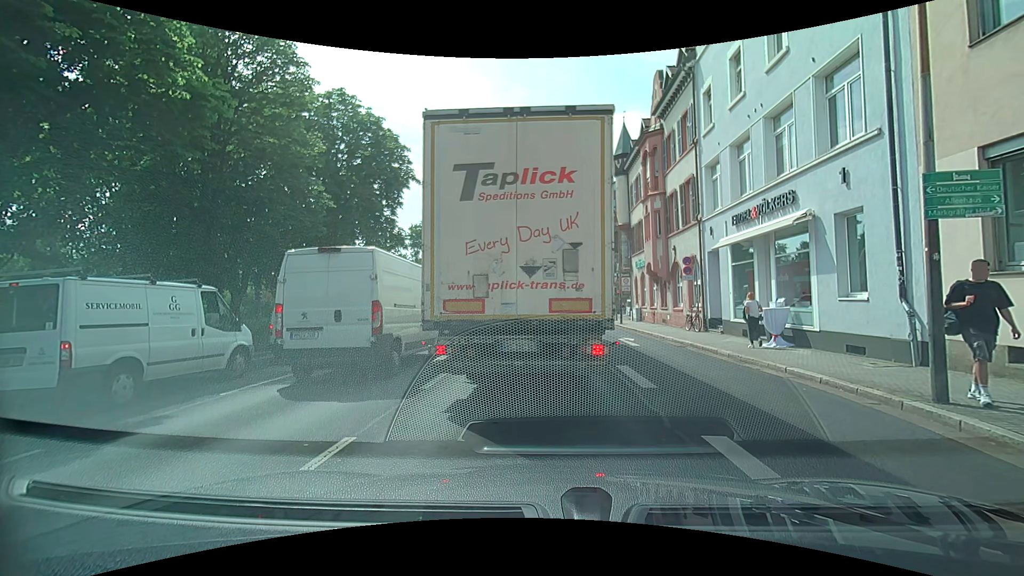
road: primary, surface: asphalt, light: Day
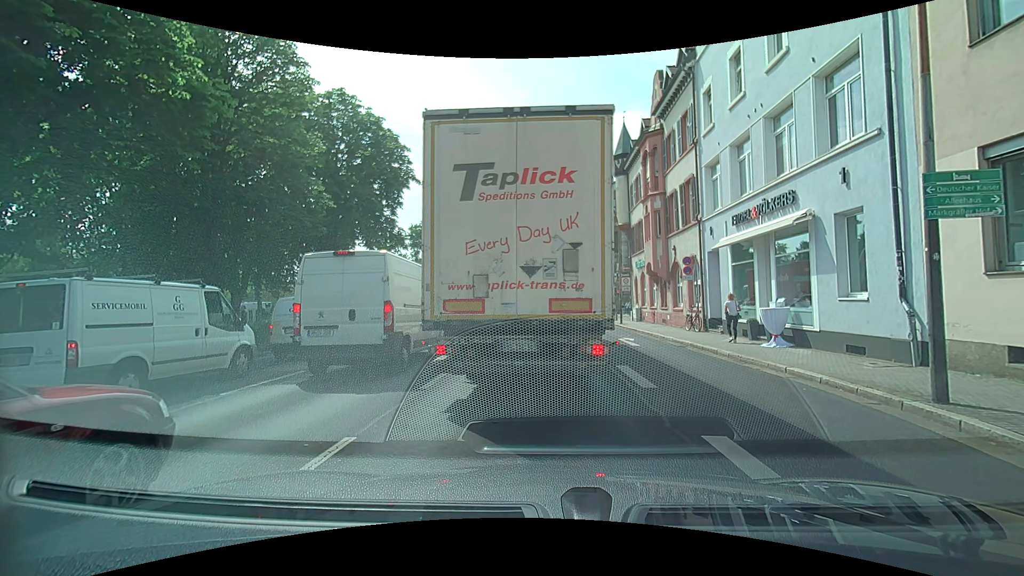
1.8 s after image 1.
(0.0, 0.0) m; 0°
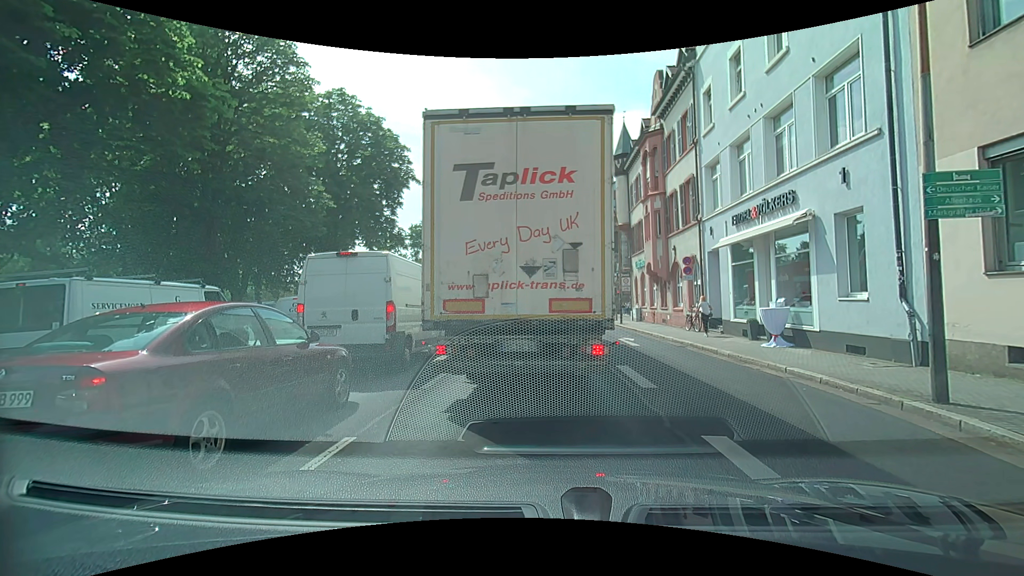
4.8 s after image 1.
(0.0, 0.0) m; 0°
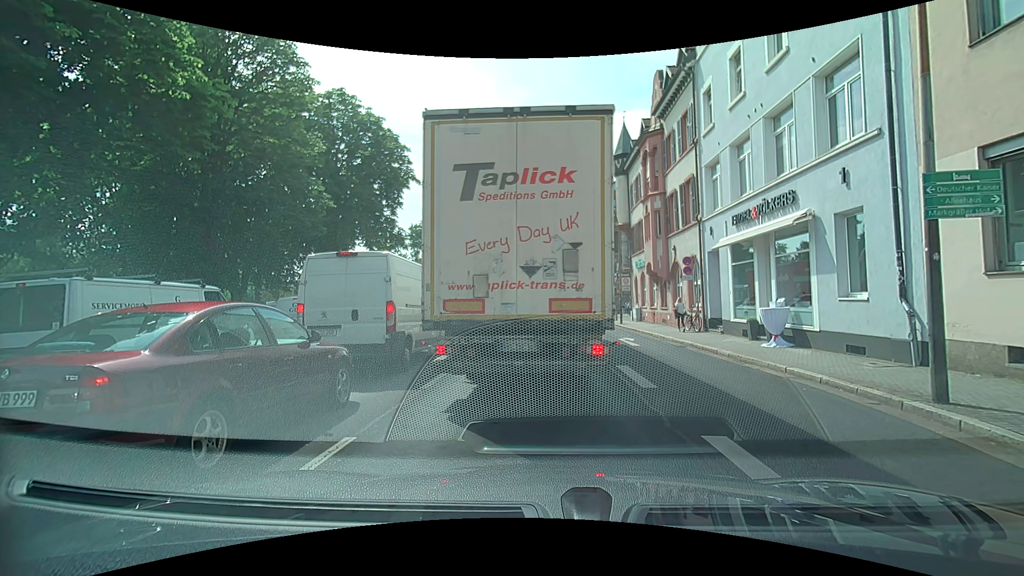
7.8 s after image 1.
(0.0, 0.0) m; 0°
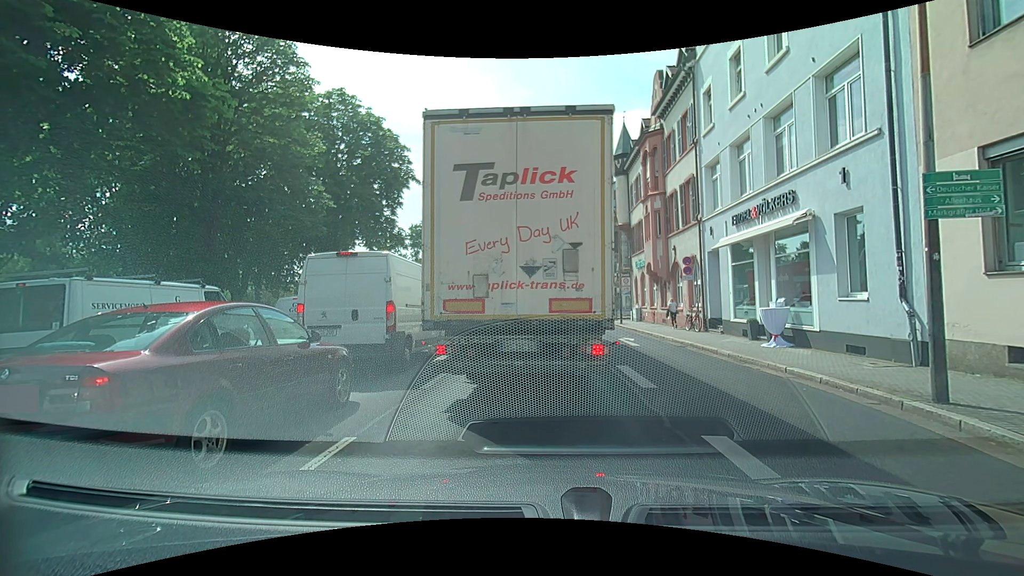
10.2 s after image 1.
(0.0, 0.0) m; 0°
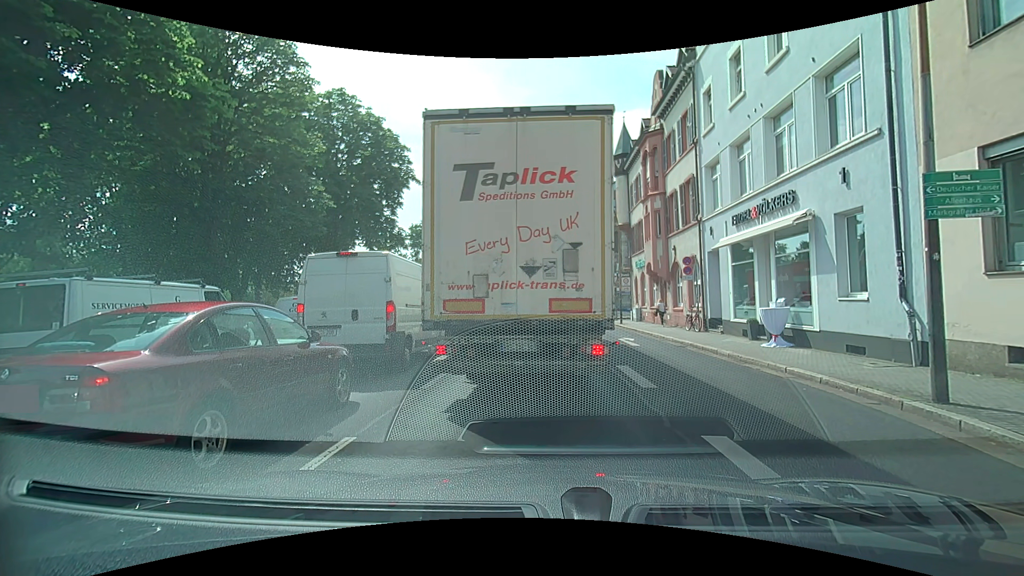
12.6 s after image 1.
(0.0, 0.0) m; 0°
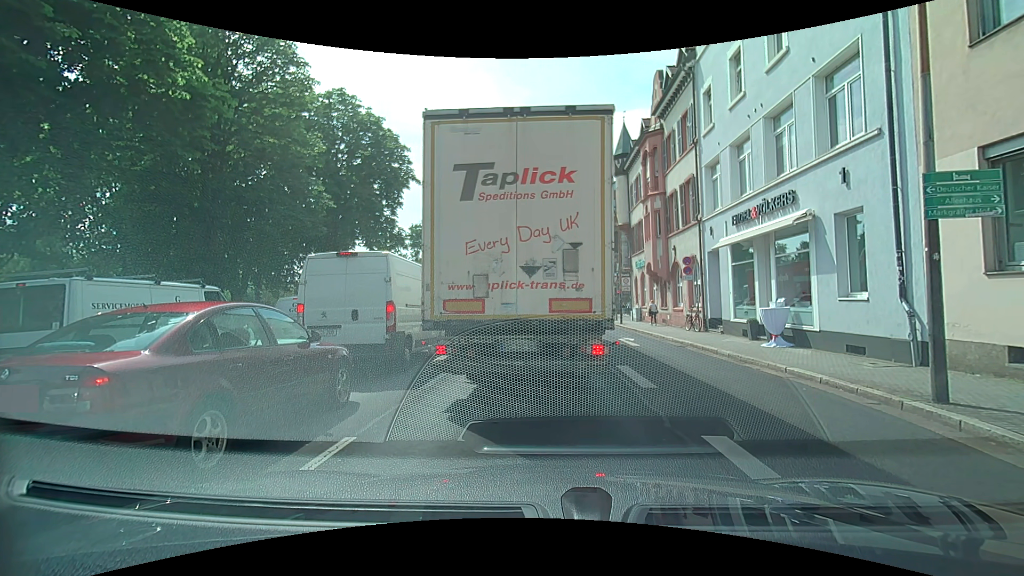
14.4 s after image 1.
(0.0, 0.0) m; 0°
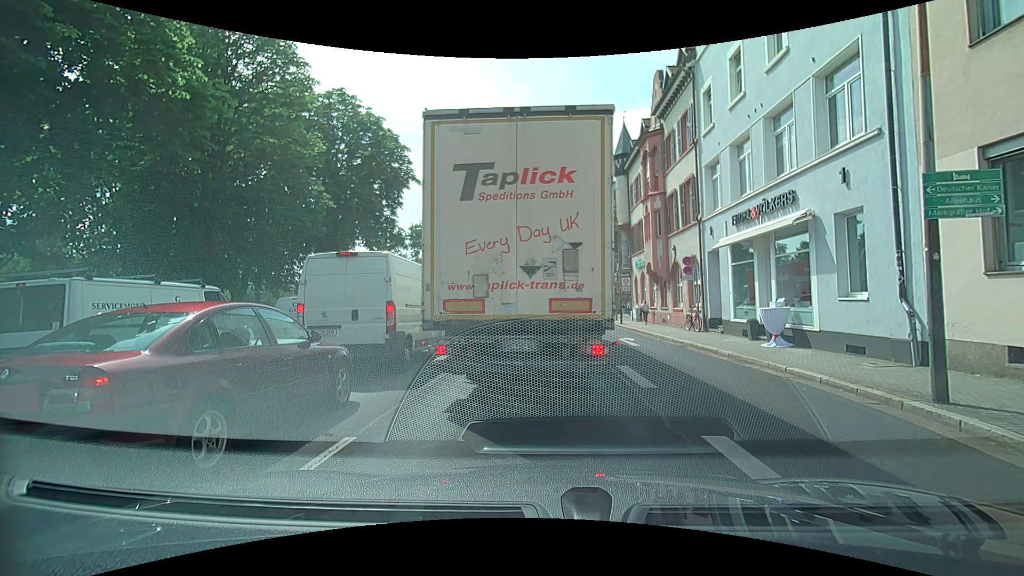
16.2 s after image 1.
(0.0, 0.0) m; 0°
(0, +10) (0, +20) (0, +30) (0, +40) (0, +50) (0, +60) (0, +70) (0, +80) (0, +90) (0, +100) m
